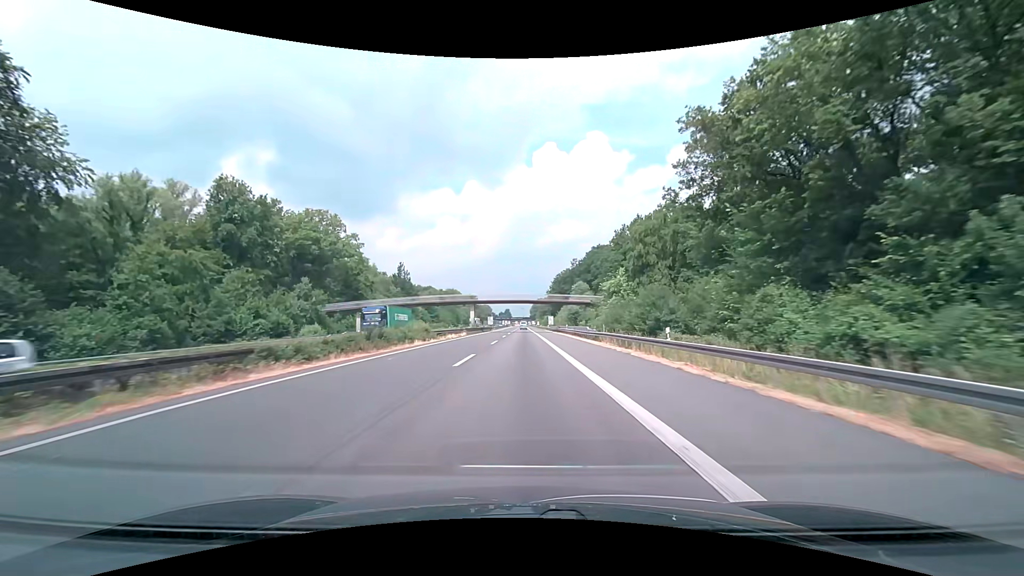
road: motorway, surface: asphalt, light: Day
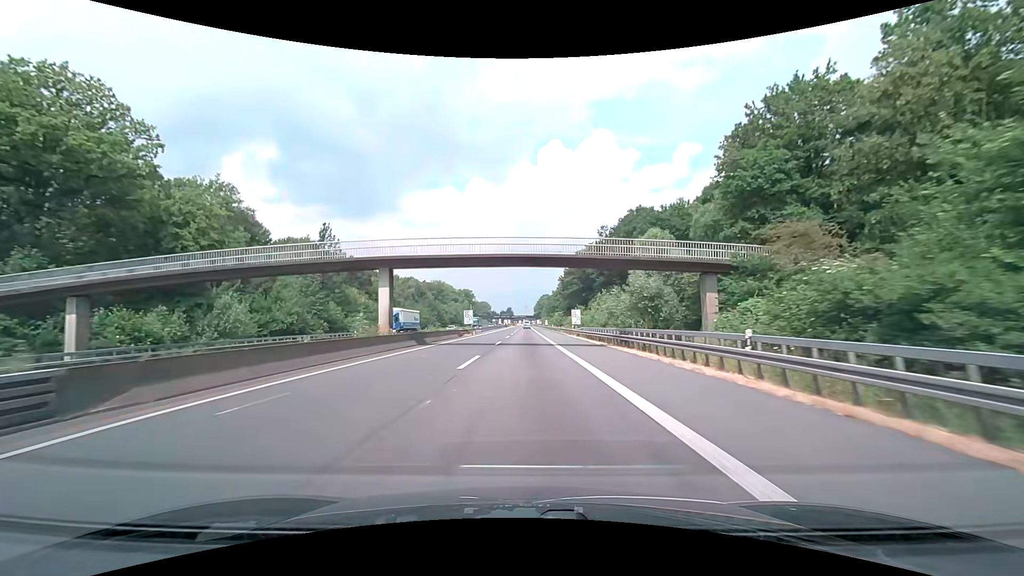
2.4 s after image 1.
(-0.2, +54.7) m; 0°
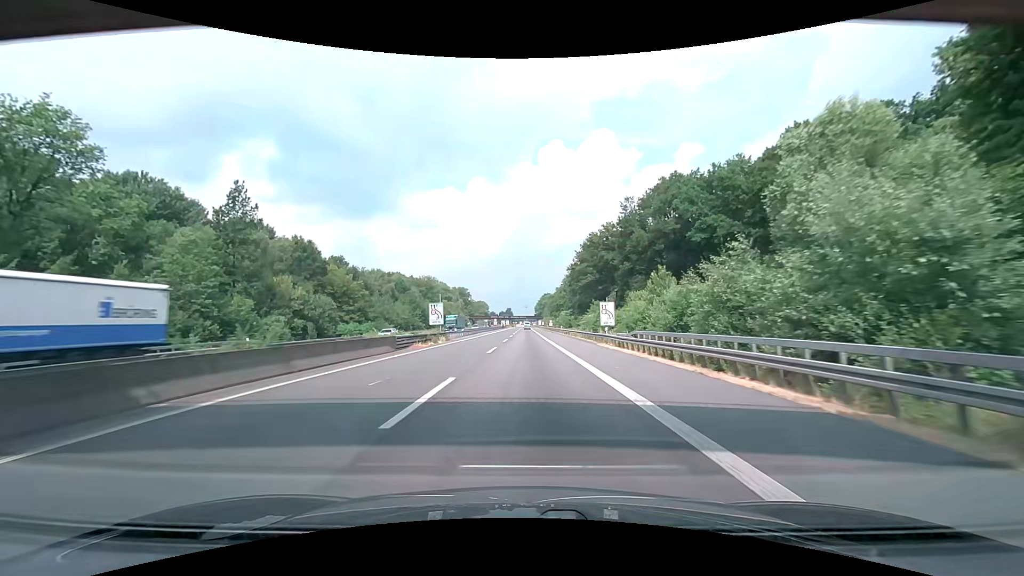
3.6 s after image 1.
(-0.2, +26.2) m; 0°
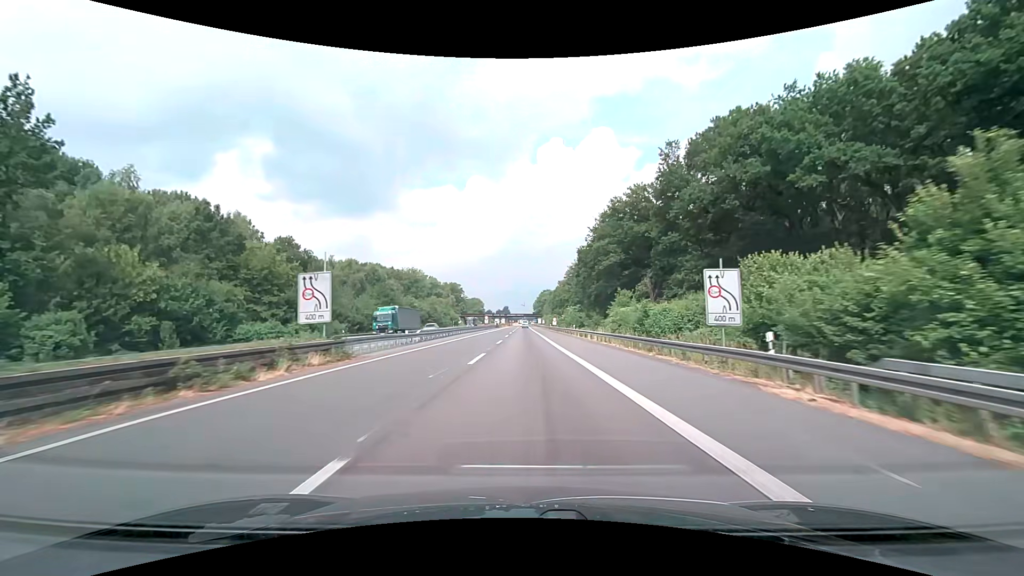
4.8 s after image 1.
(+0.1, +25.8) m; 0°
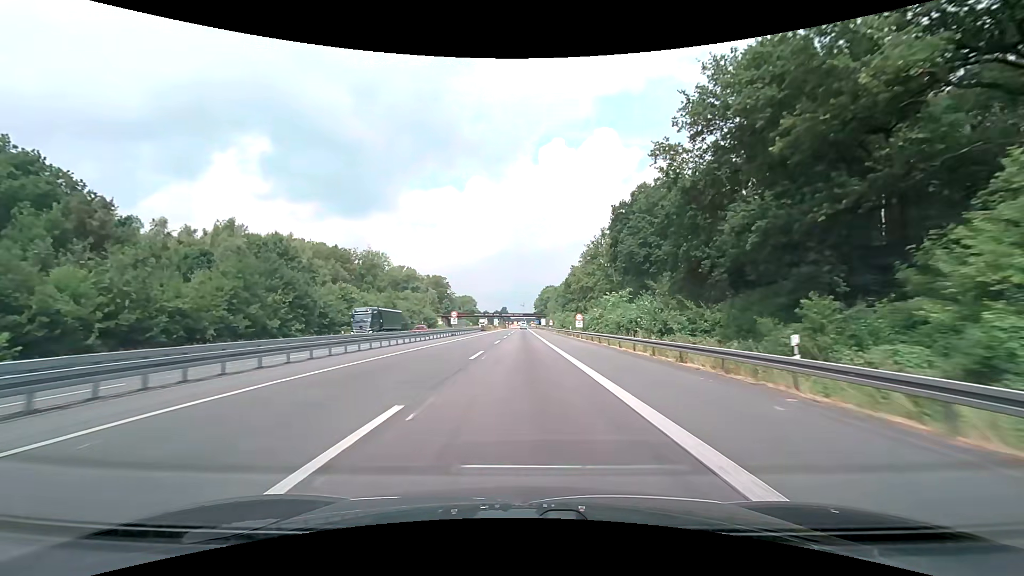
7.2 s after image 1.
(+0.1, +50.9) m; 0°
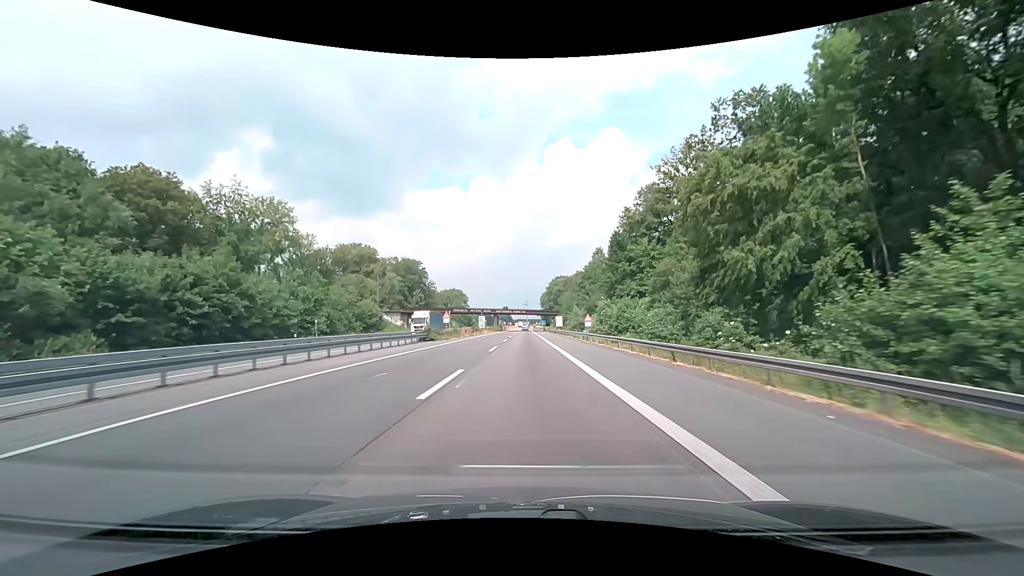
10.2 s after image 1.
(-0.3, +62.9) m; 0°
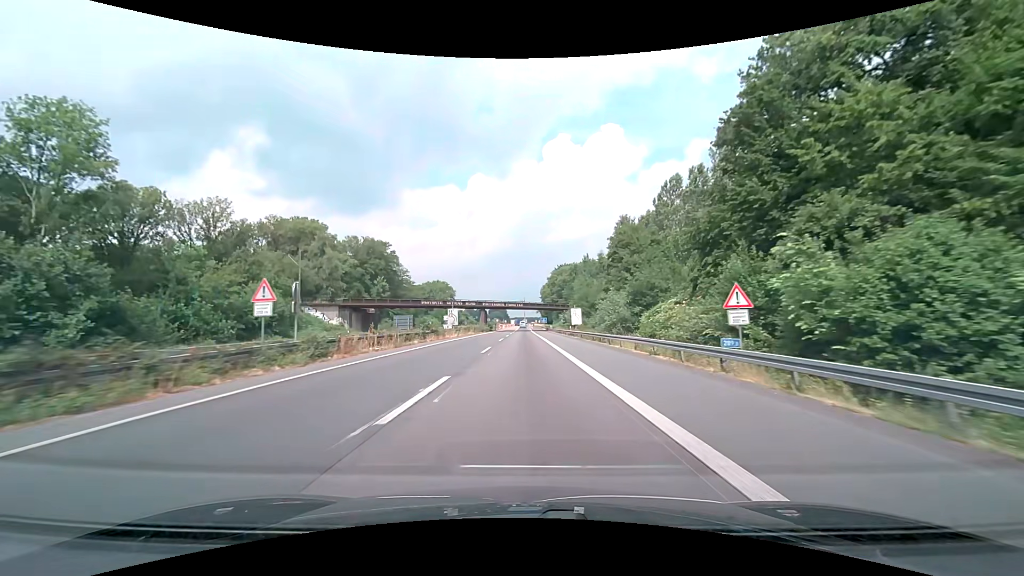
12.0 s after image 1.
(+0.2, +37.5) m; 0°
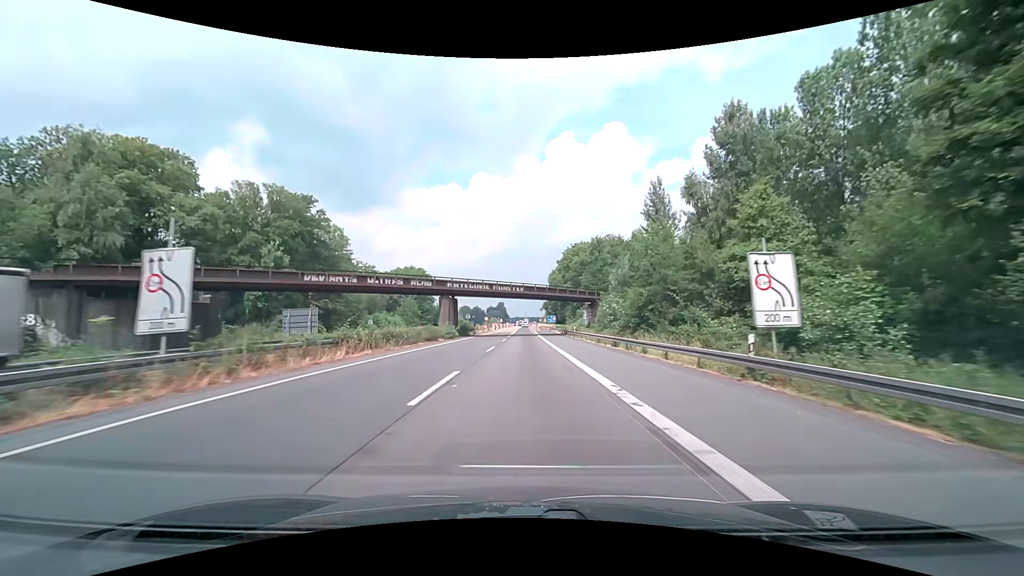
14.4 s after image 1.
(-0.1, +50.0) m; 0°
(0, +10) (0, +20) (0, +30) (0, +40) (0, +50) (0, +60) (0, +70) (0, +80) (0, +90) (0, +100) m
